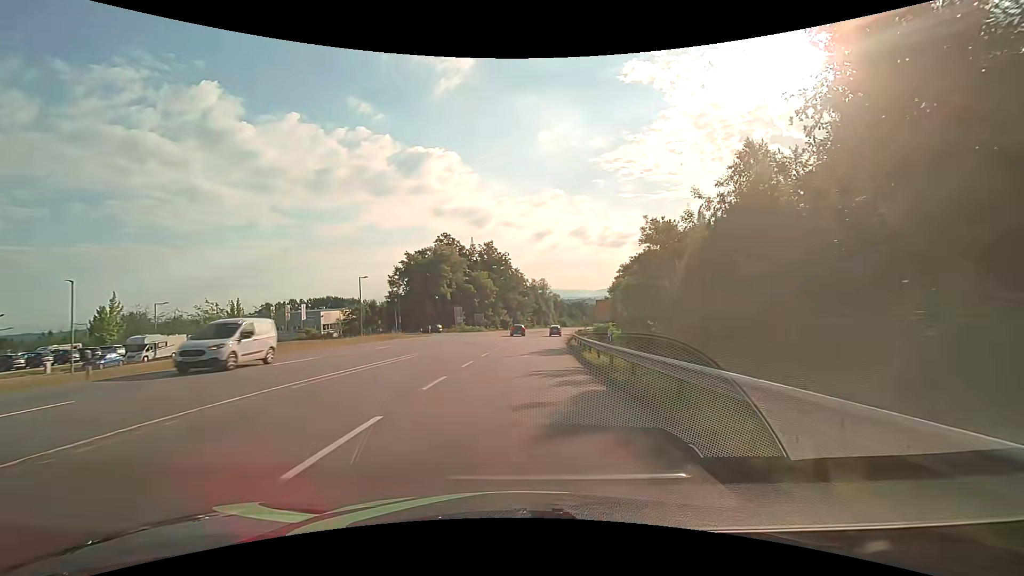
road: secondary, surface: asphalt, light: Day
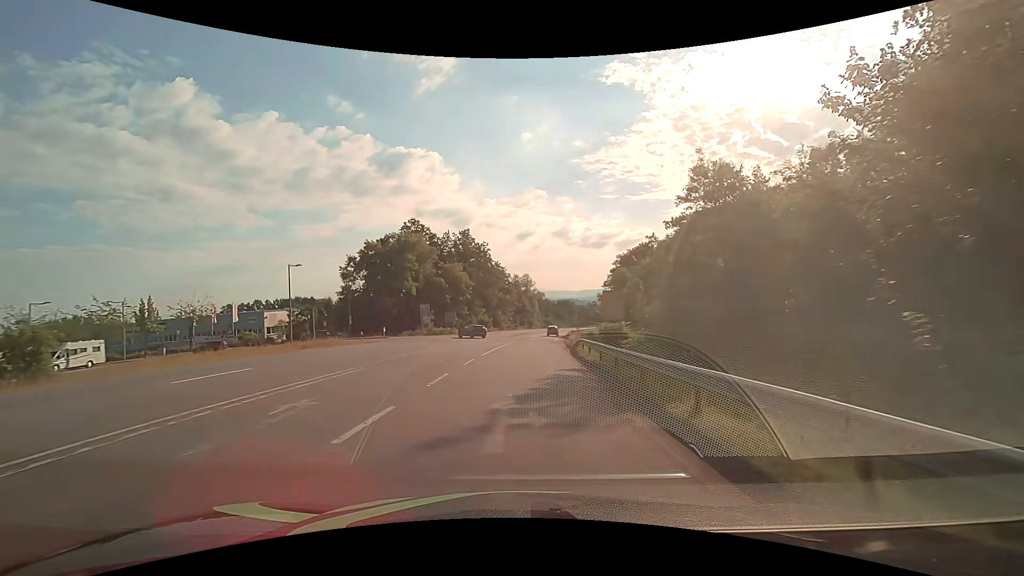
(+0.3, +16.4) m; +2°
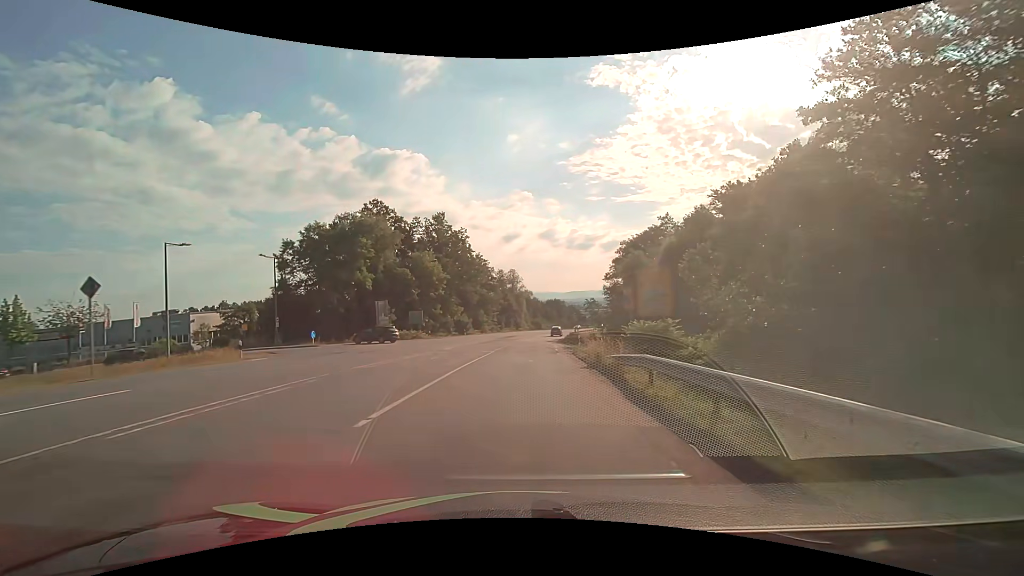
(+0.3, +16.9) m; +2°
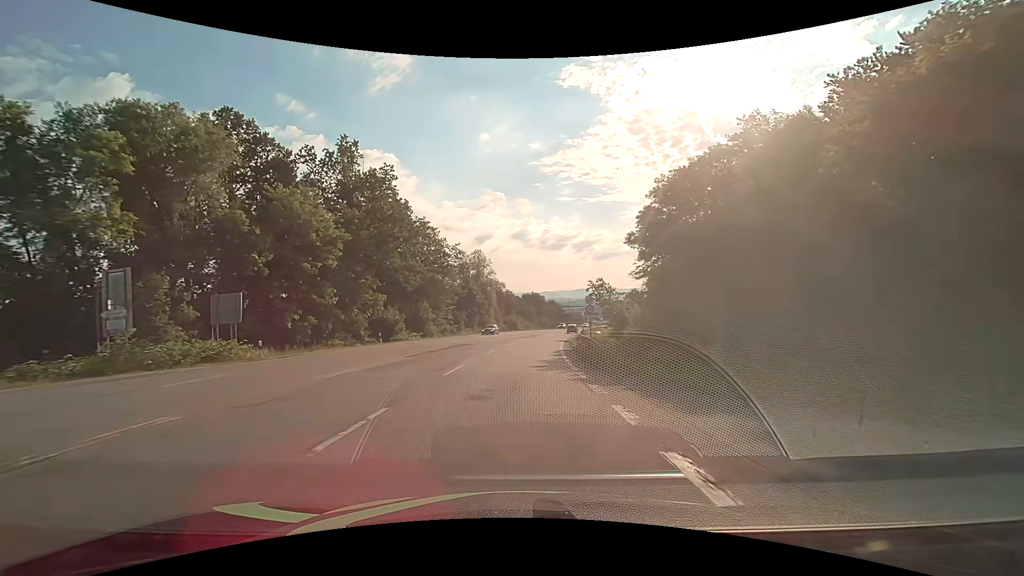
(+1.0, +35.3) m; +3°
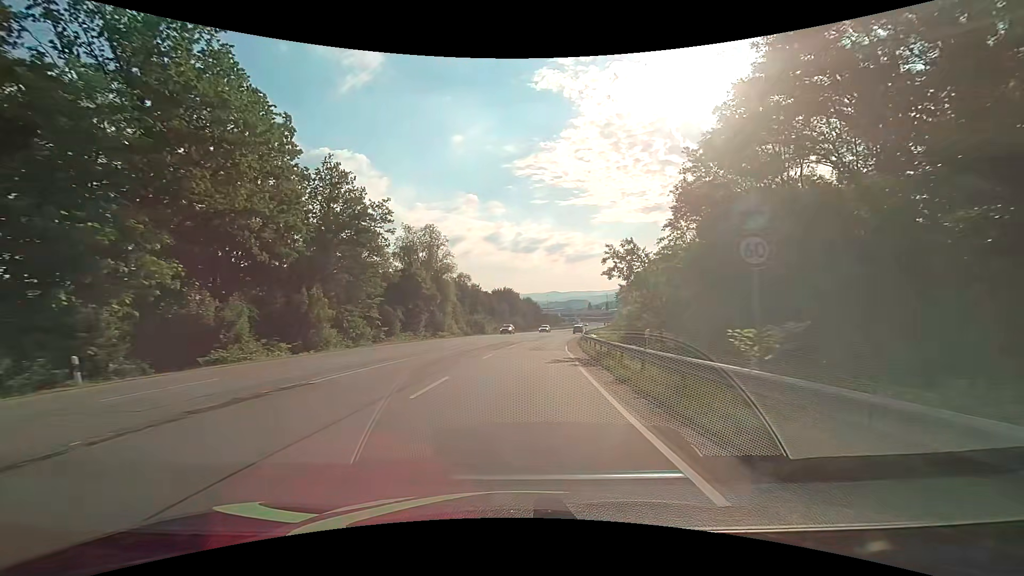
(+0.7, +26.8) m; +3°
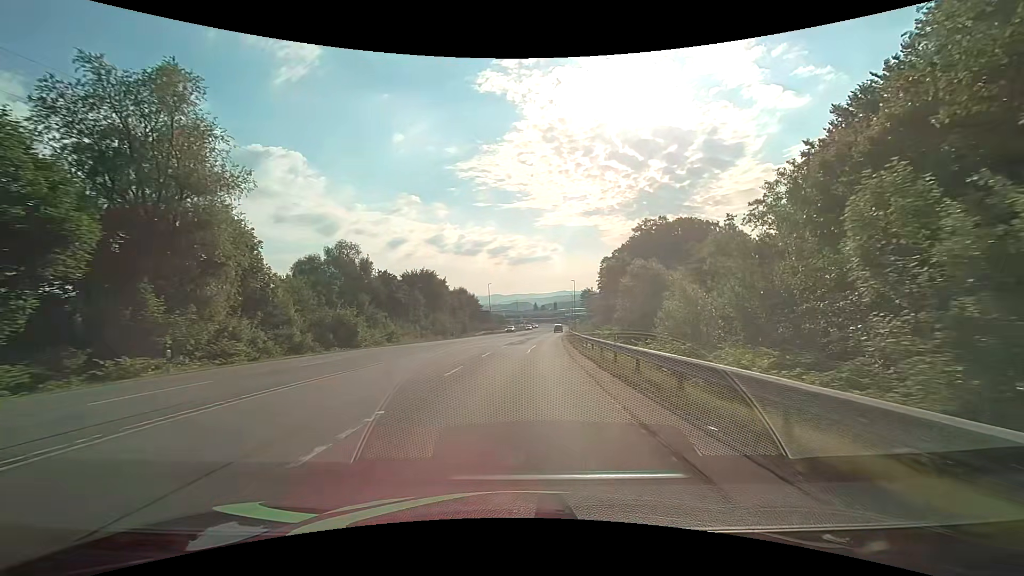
(+2.7, +44.9) m; +6°
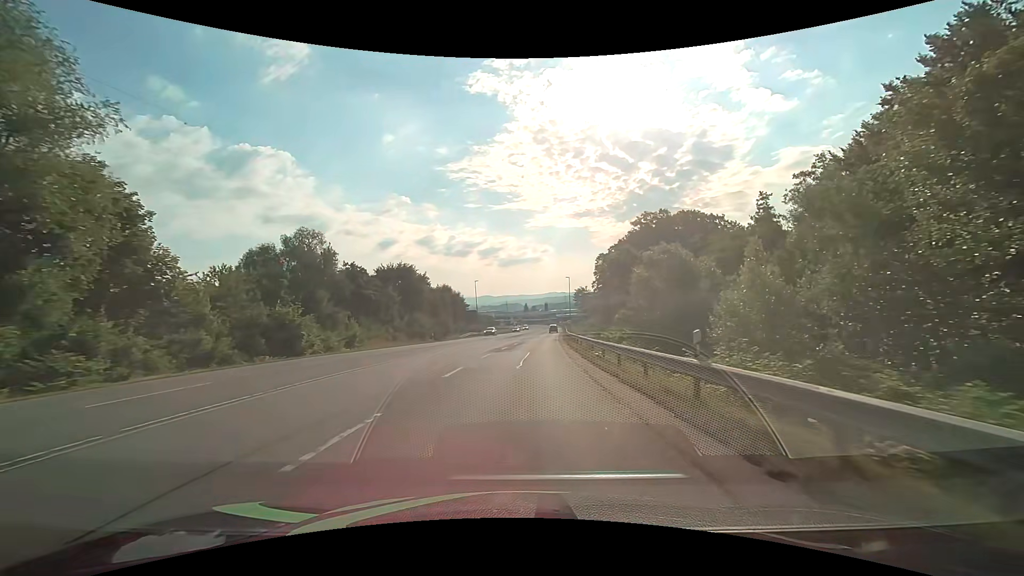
(+0.1, +9.1) m; +1°
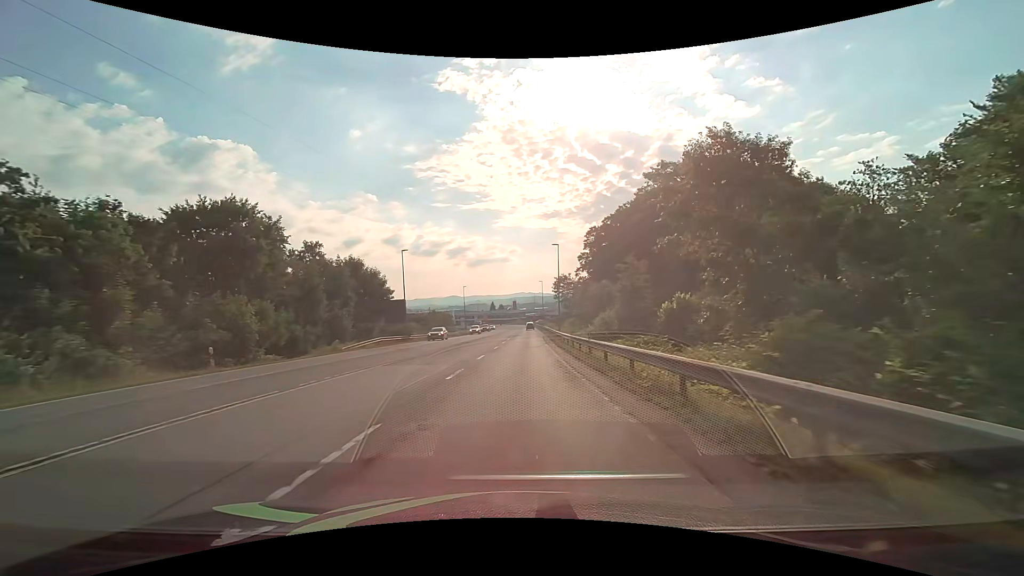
(+1.4, +36.2) m; +4°
(0, +10) (0, +20) (0, +30) (+1, +40) (+1, +50) (+1, +60) (+1, +70) (+2, +80) (+2, +90) (+2, +100) m
